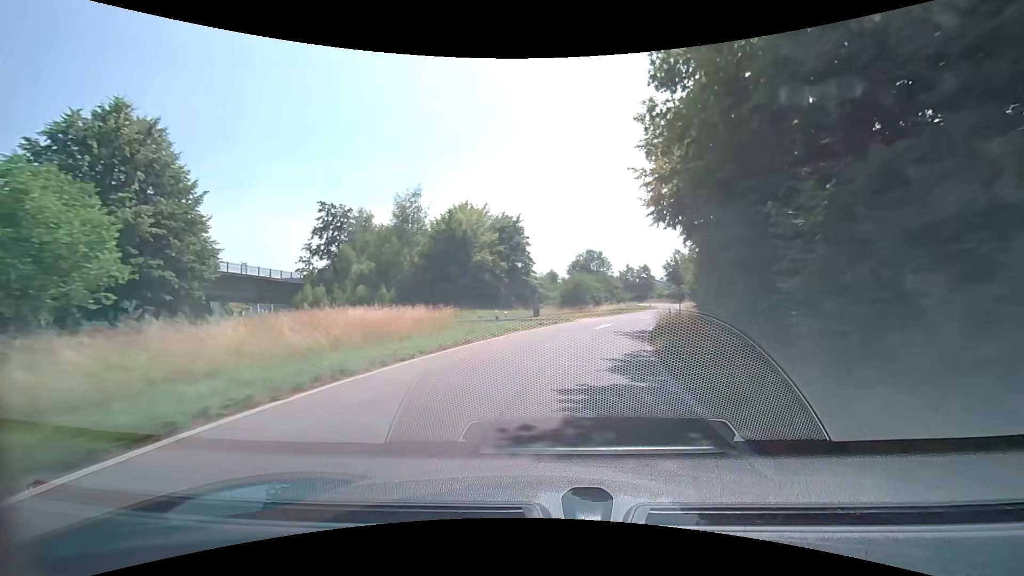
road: trunk_link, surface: asphalt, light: Day
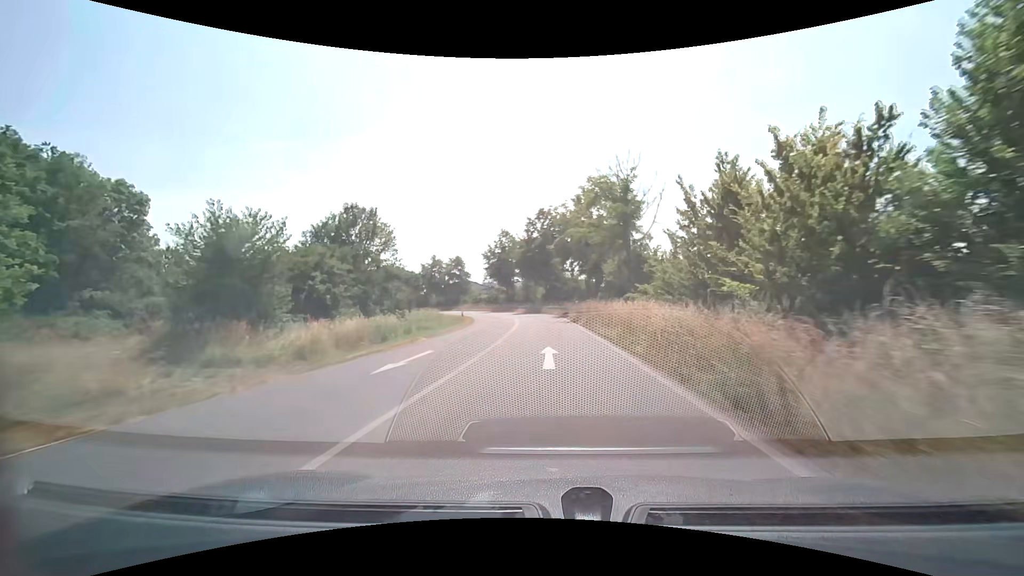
(+9.4, +45.1) m; +22°
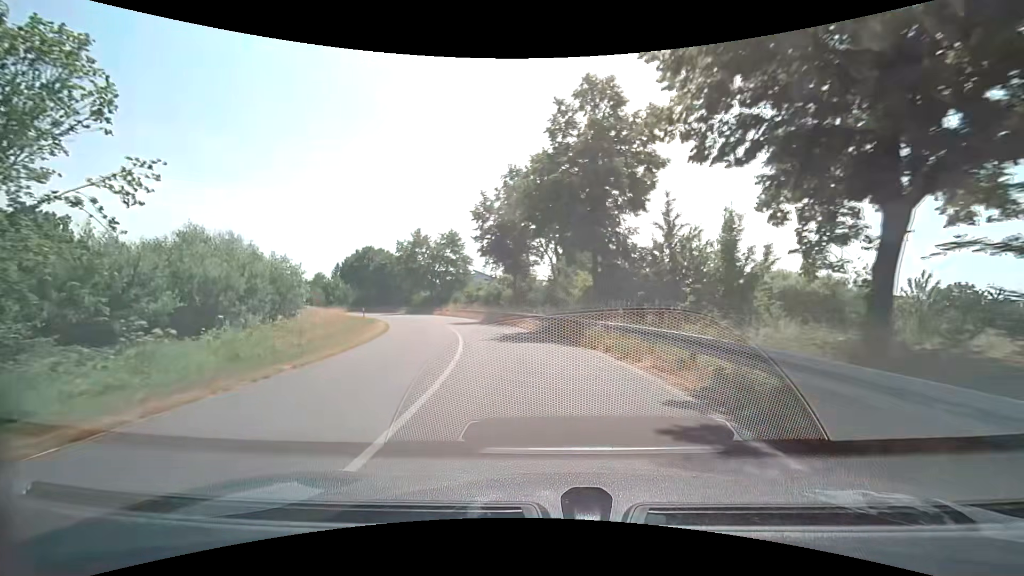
(+0.4, +37.0) m; -3°
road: primary_link
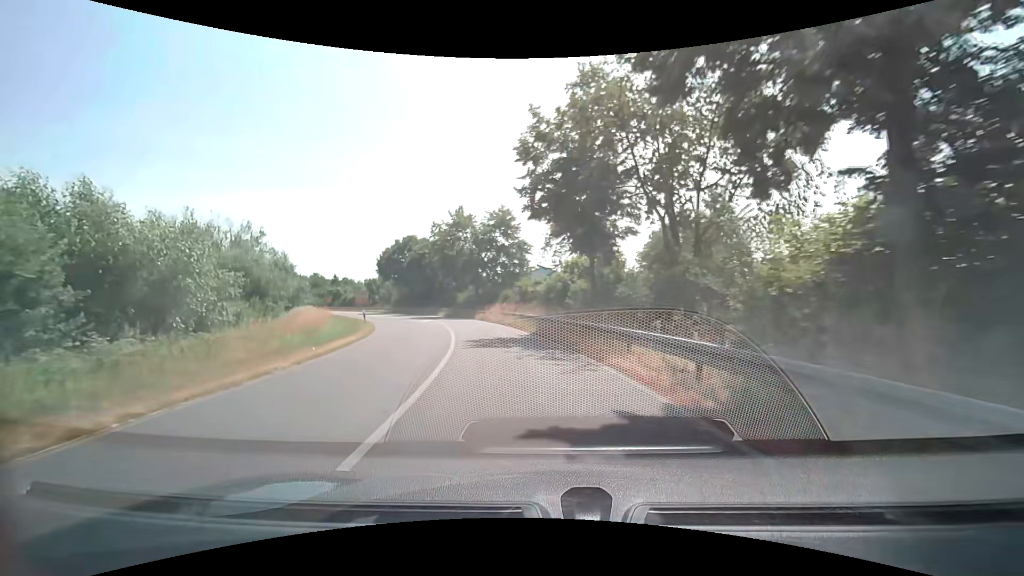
(-1.0, +17.0) m; -8°
(0, +10) (-2, +20) (-4, +30) (-7, +39) (-10, +49) (-15, +58) (-20, +66) (-25, +74) (-32, +82) (-39, +89) m
